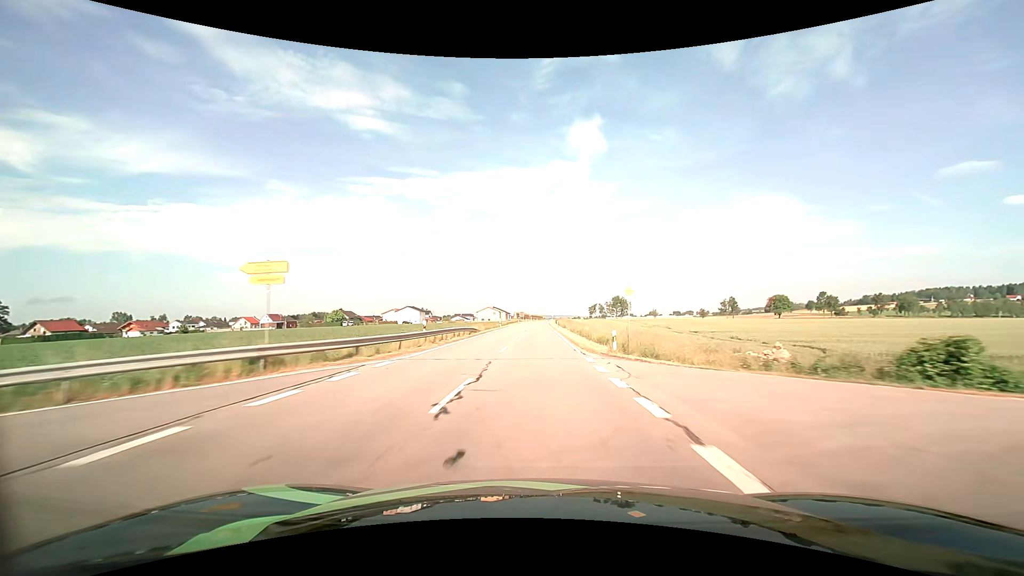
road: tertiary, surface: asphalt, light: Day
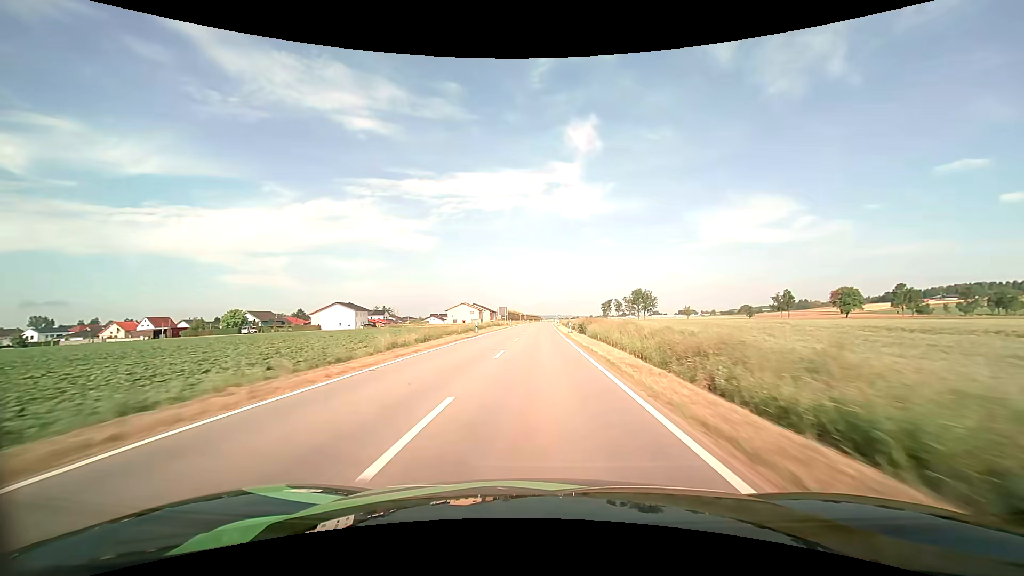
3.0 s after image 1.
(+0.1, +77.6) m; 0°
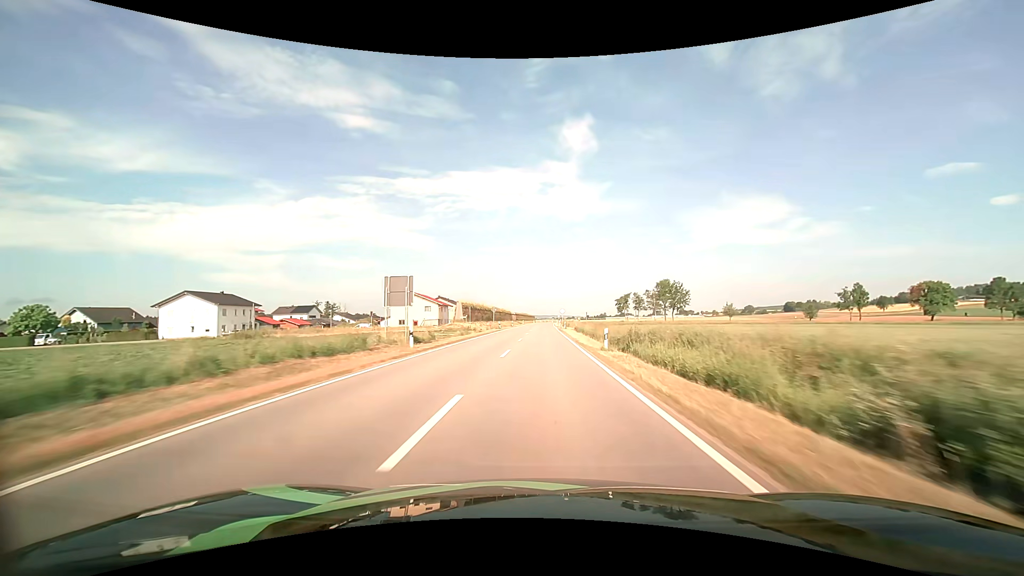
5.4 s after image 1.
(+0.3, +62.0) m; +1°
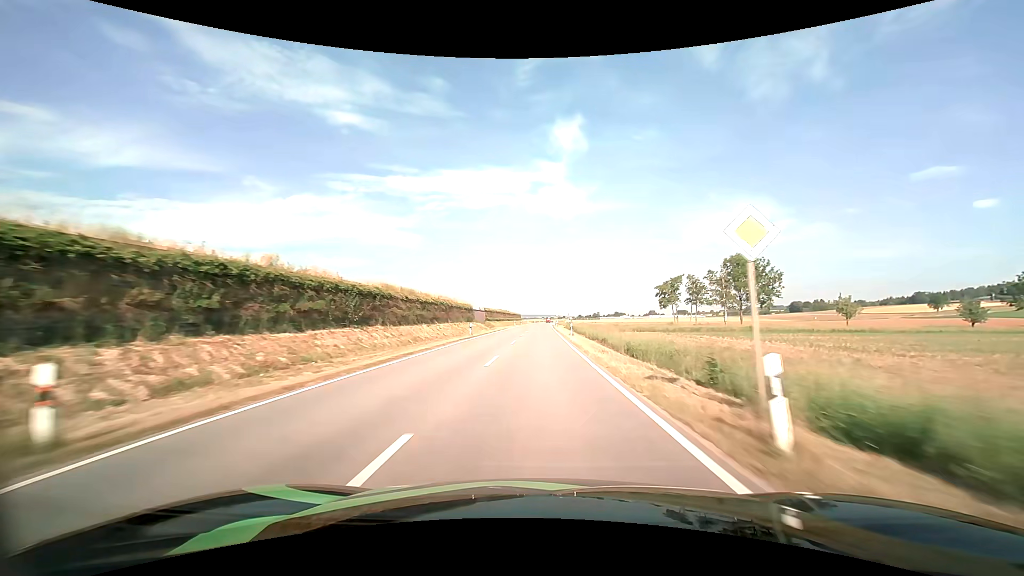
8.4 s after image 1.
(+0.9, +77.5) m; +1°
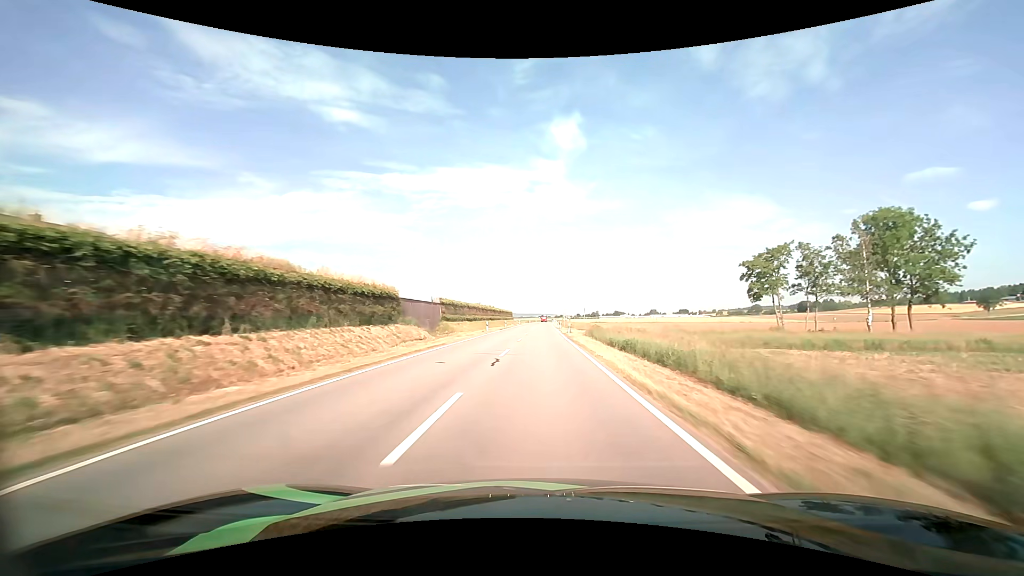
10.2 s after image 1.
(+0.2, +46.5) m; 0°
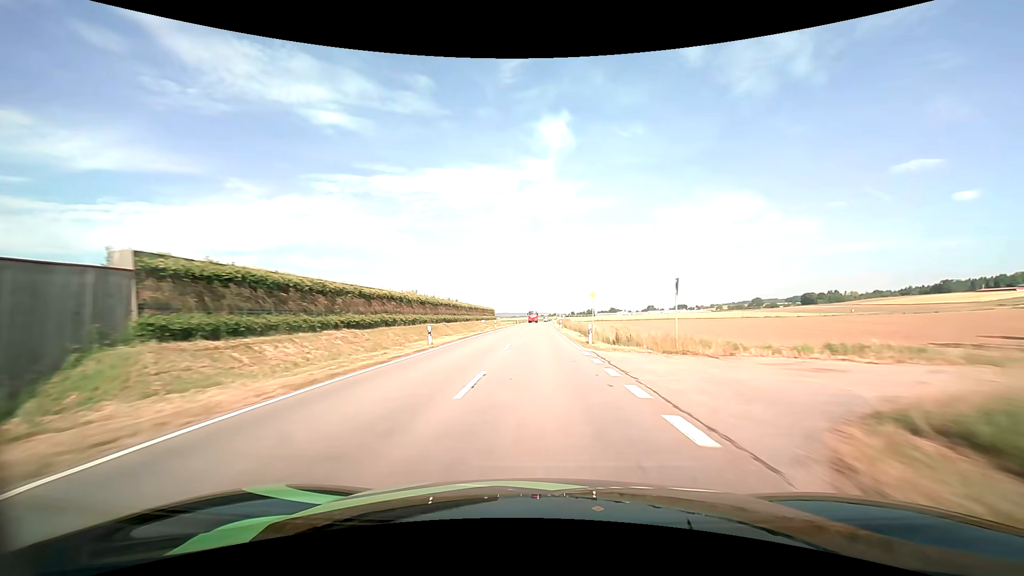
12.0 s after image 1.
(+0.4, +46.6) m; +1°
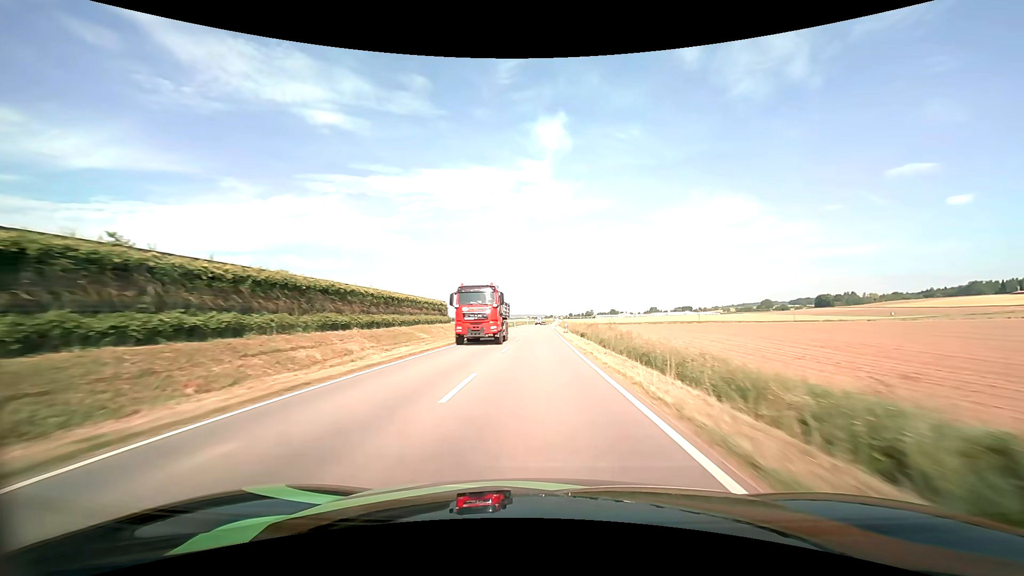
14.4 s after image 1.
(+0.3, +62.1) m; 0°
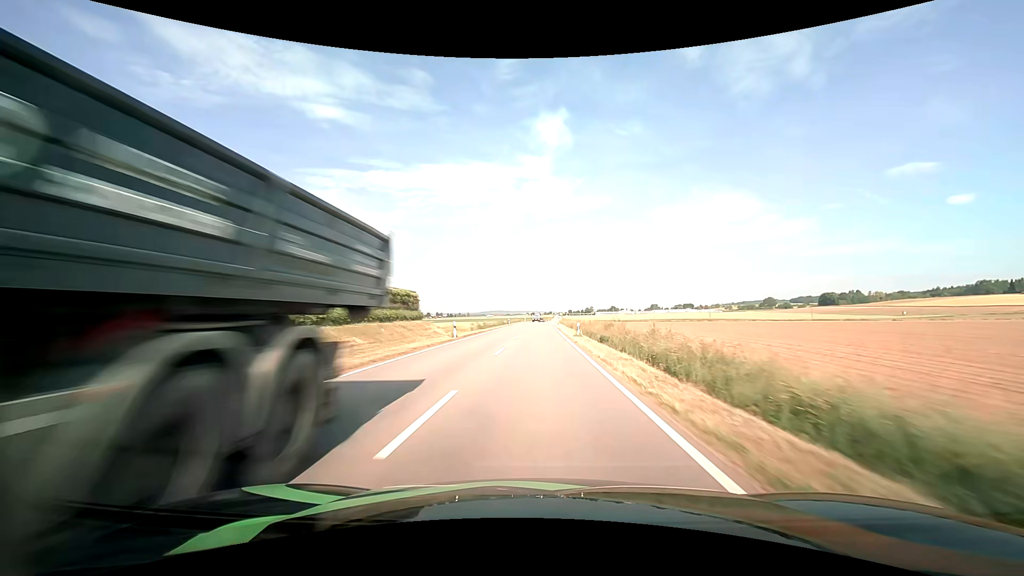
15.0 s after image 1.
(0.0, +15.5) m; 0°
